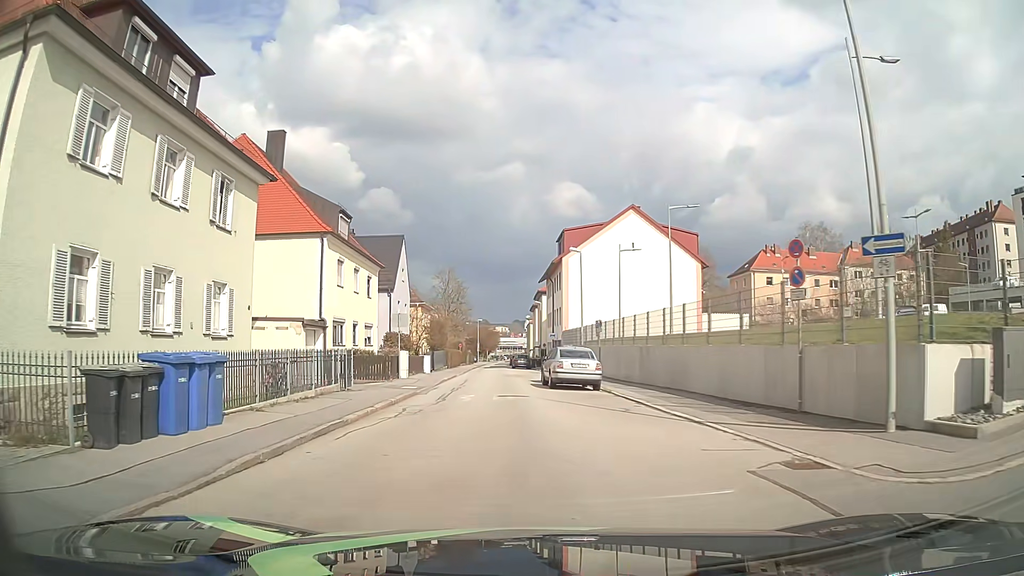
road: residential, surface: asphalt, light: Day
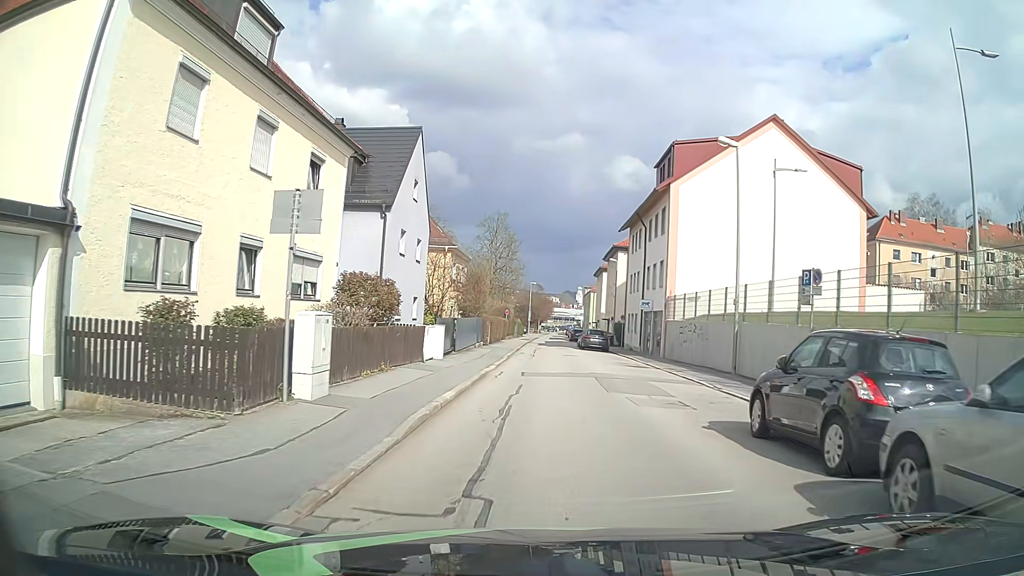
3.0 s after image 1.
(-1.8, +21.3) m; -4°
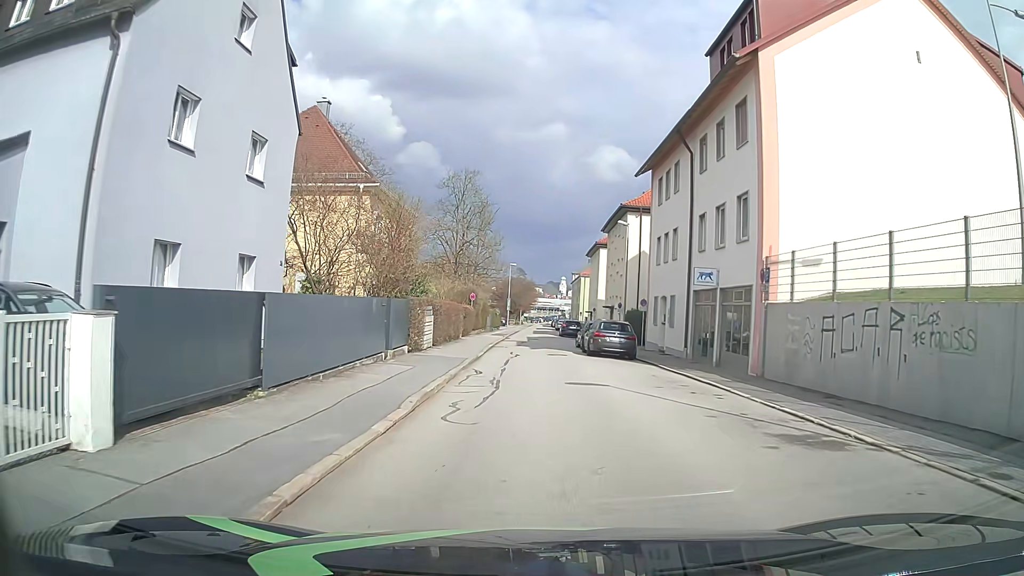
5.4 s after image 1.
(+0.3, +18.7) m; +1°
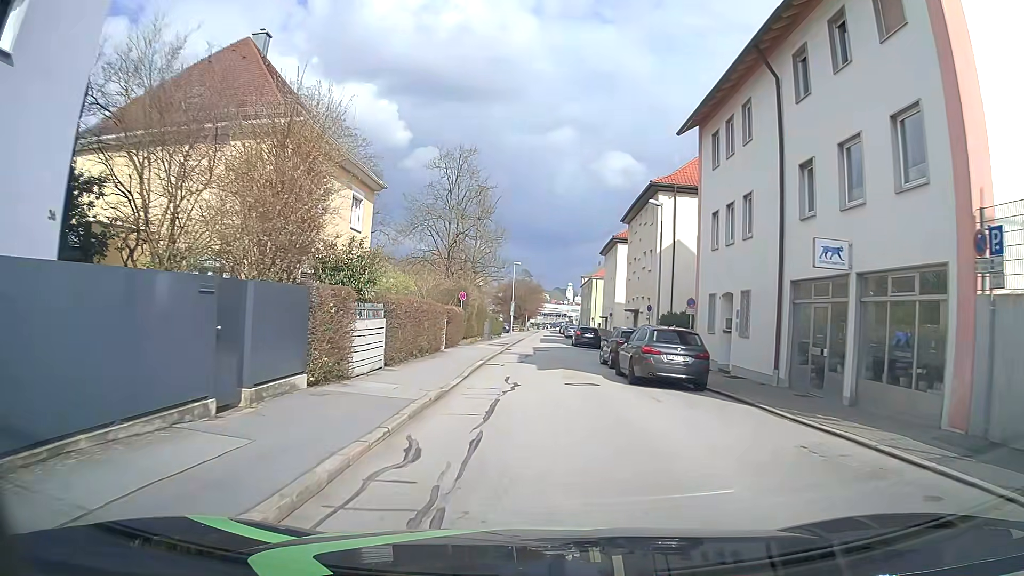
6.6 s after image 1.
(0.0, +10.0) m; -1°
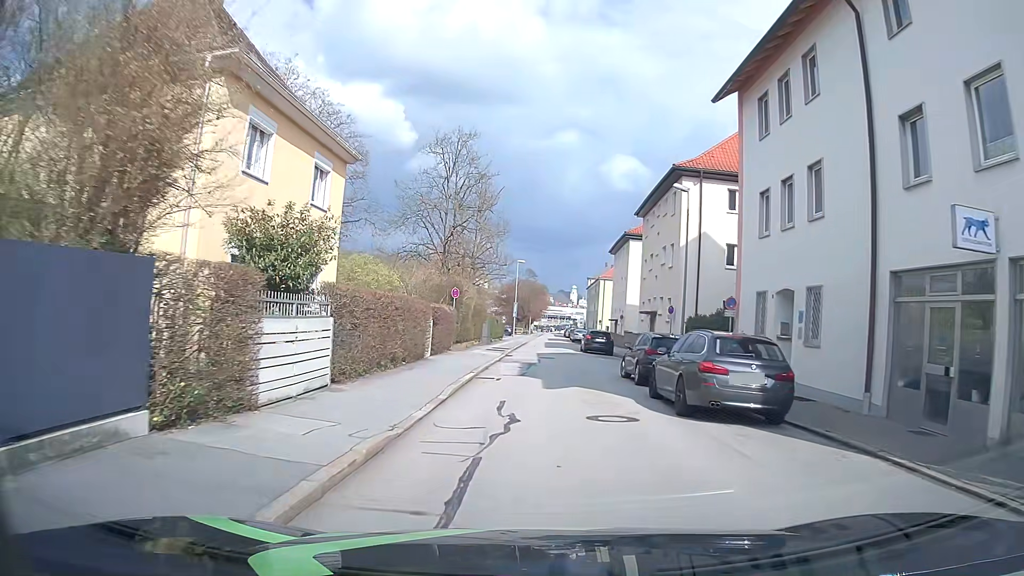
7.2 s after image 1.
(0.0, +5.1) m; 0°
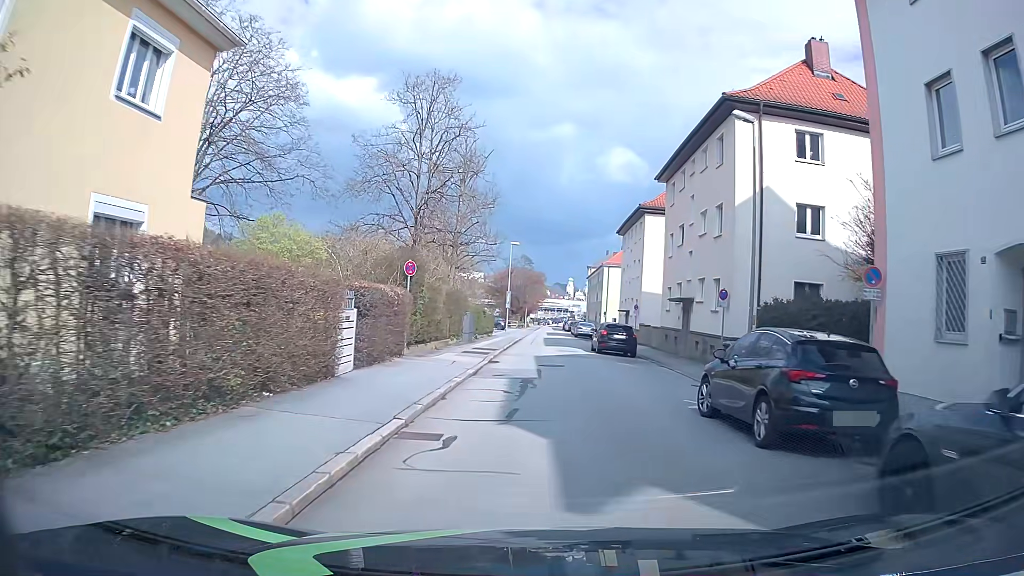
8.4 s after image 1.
(0.0, +10.1) m; 0°
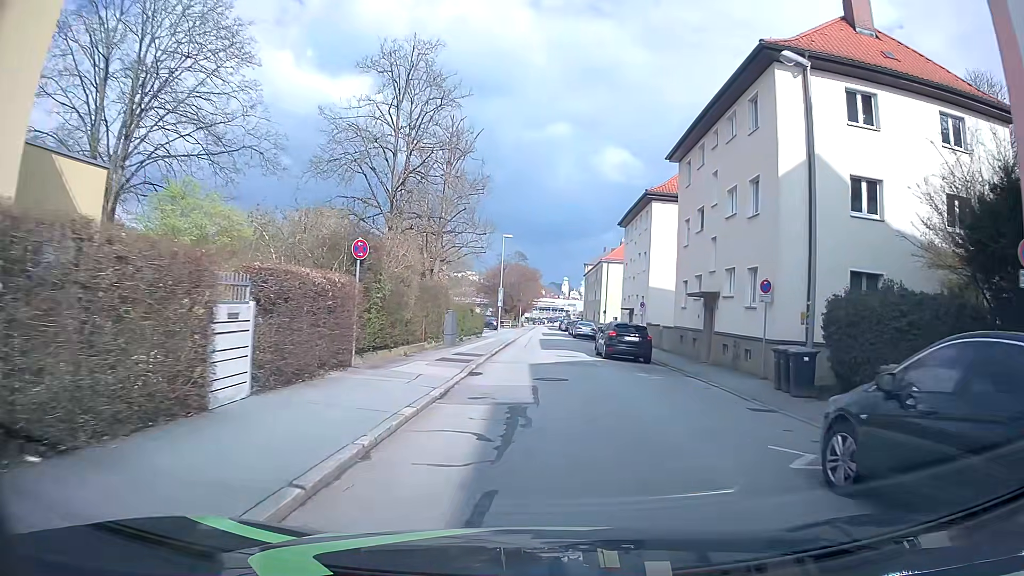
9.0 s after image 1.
(+0.1, +5.1) m; +1°
